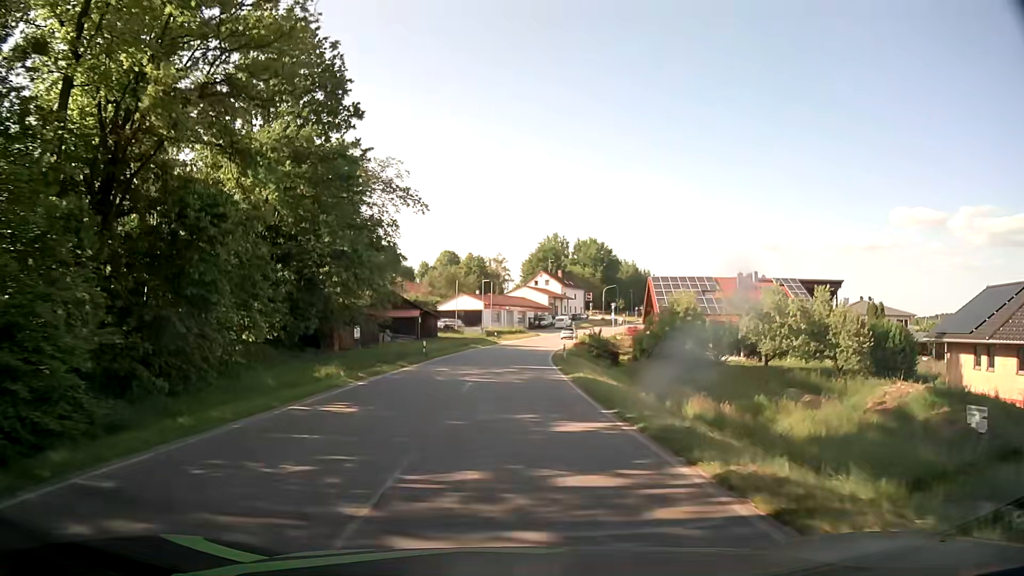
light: Day
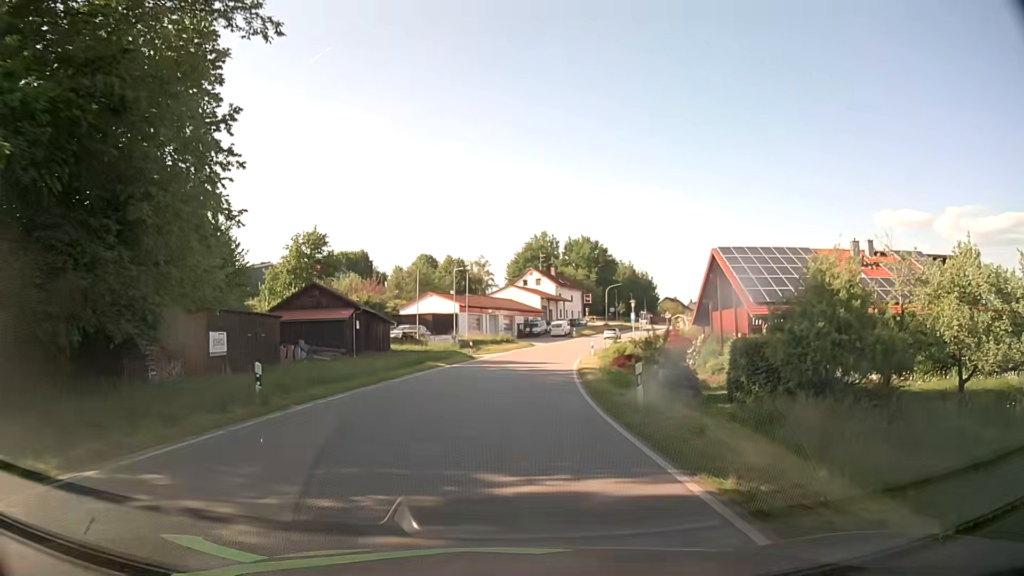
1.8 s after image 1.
(-0.2, +23.6) m; +1°
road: tertiary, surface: asphalt
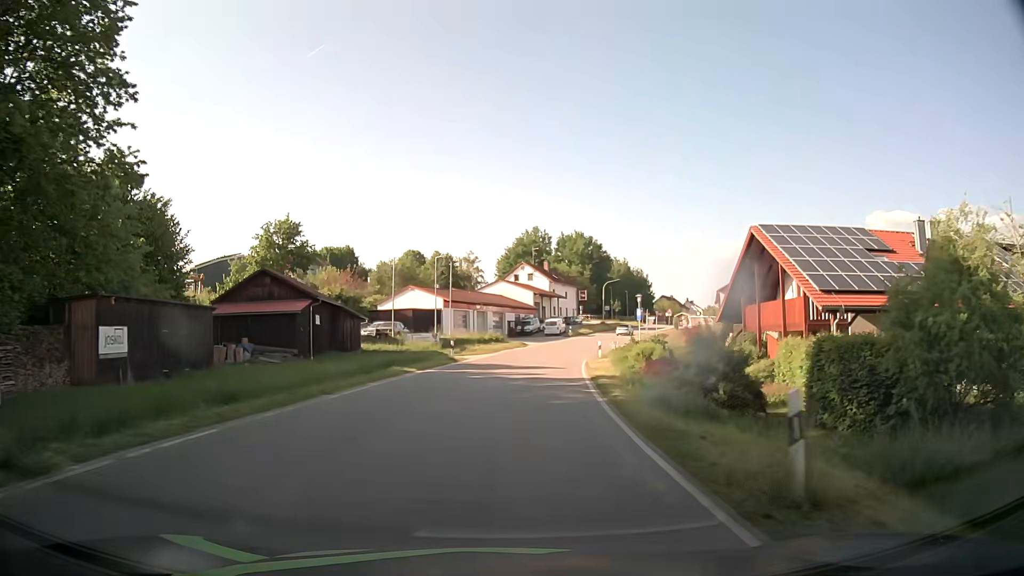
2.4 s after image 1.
(0.0, +7.8) m; +1°
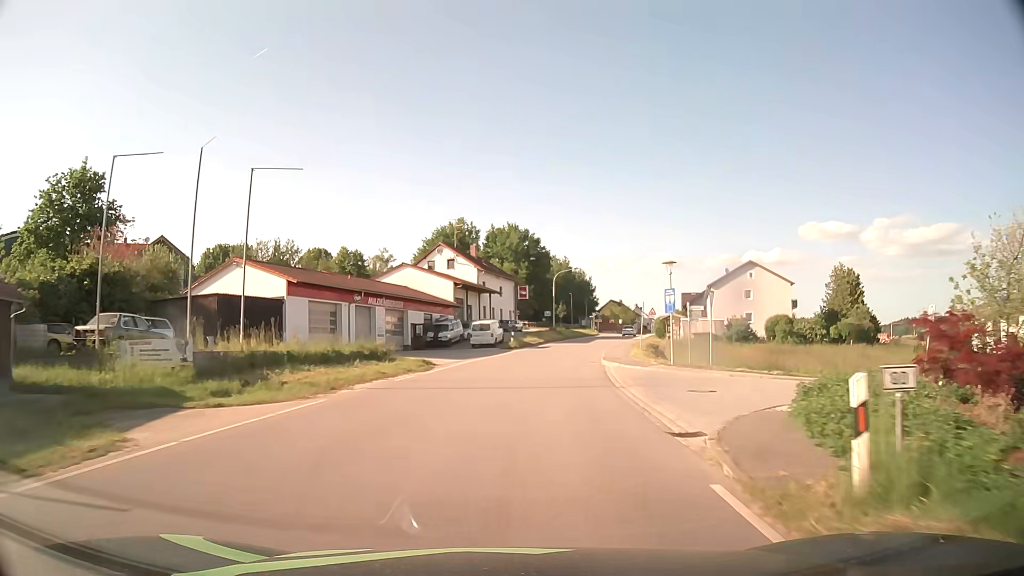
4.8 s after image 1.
(+1.3, +31.2) m; +6°
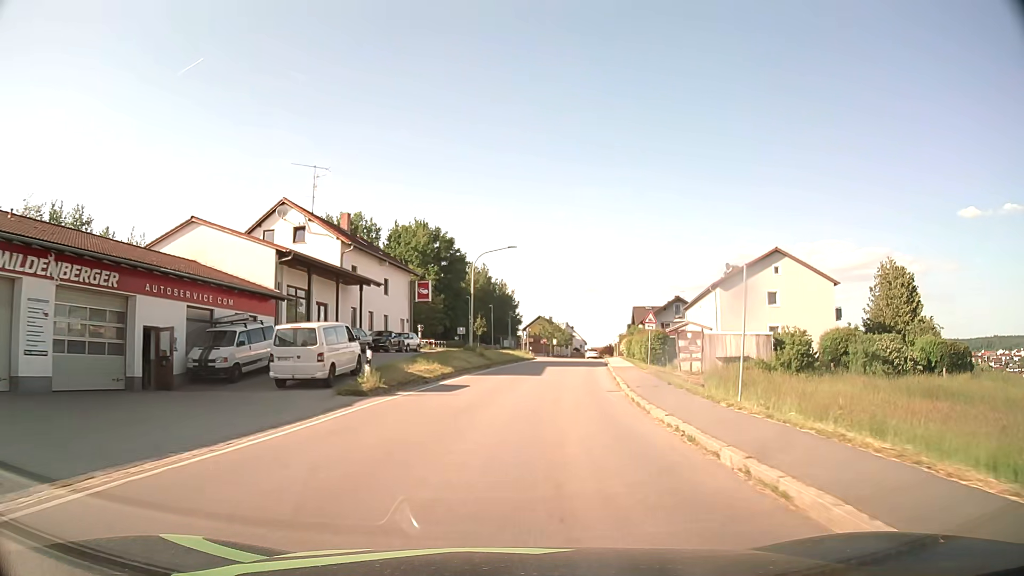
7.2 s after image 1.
(+1.7, +31.1) m; +7°
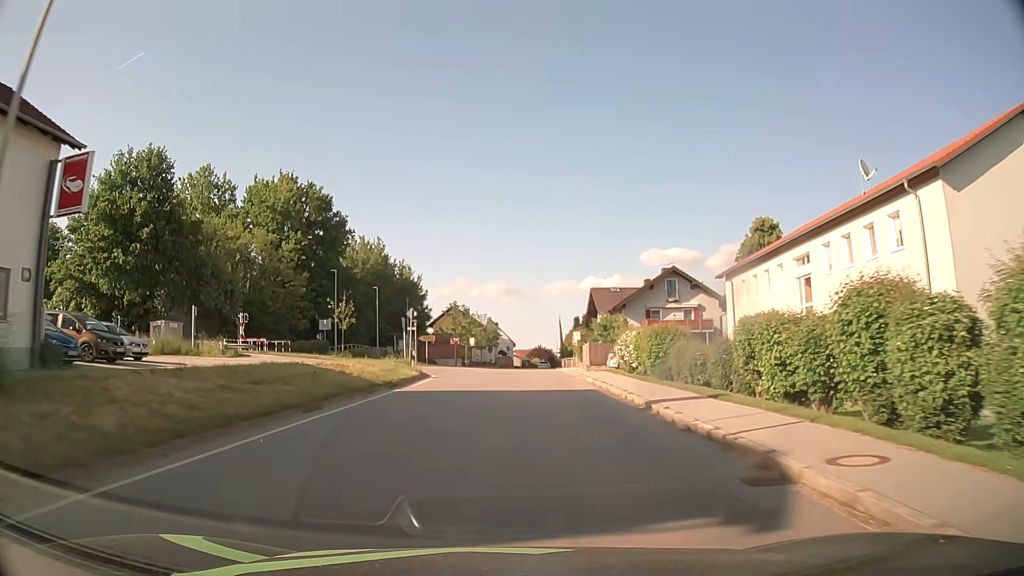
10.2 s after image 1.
(+3.1, +38.6) m; +7°
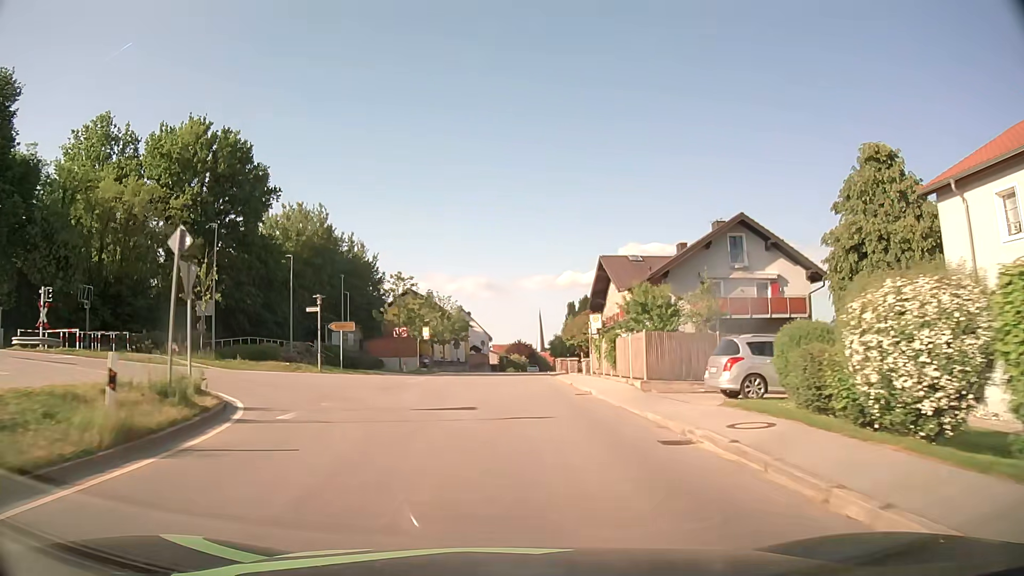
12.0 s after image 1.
(+0.3, +23.5) m; +1°
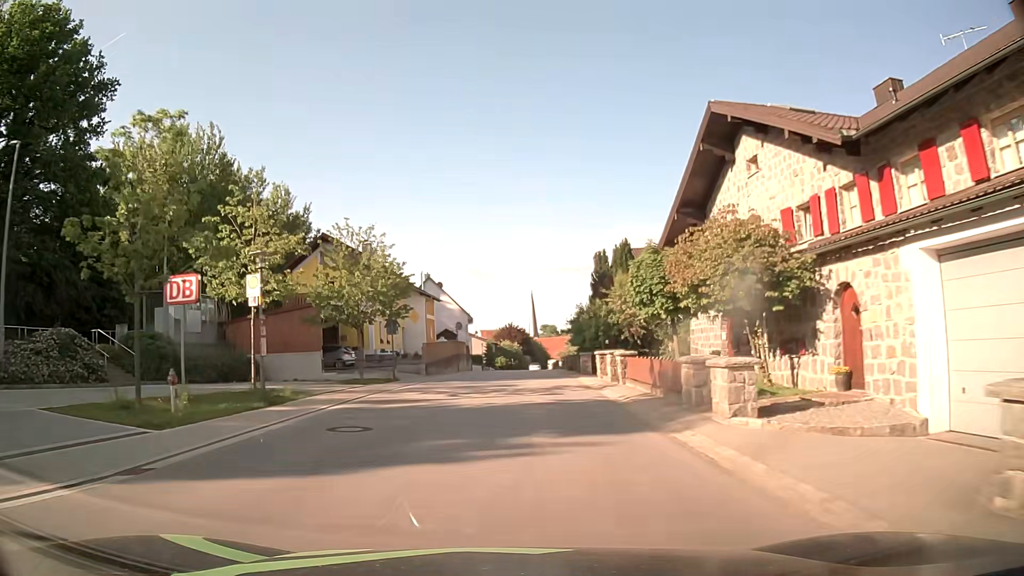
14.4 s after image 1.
(+0.3, +31.8) m; +1°
(0, +10) (0, +20) (0, +30) (+1, +40) (+1, +50) (+2, +60) (+2, +70) (+3, +80) (+4, +90) (+4, +100) m
